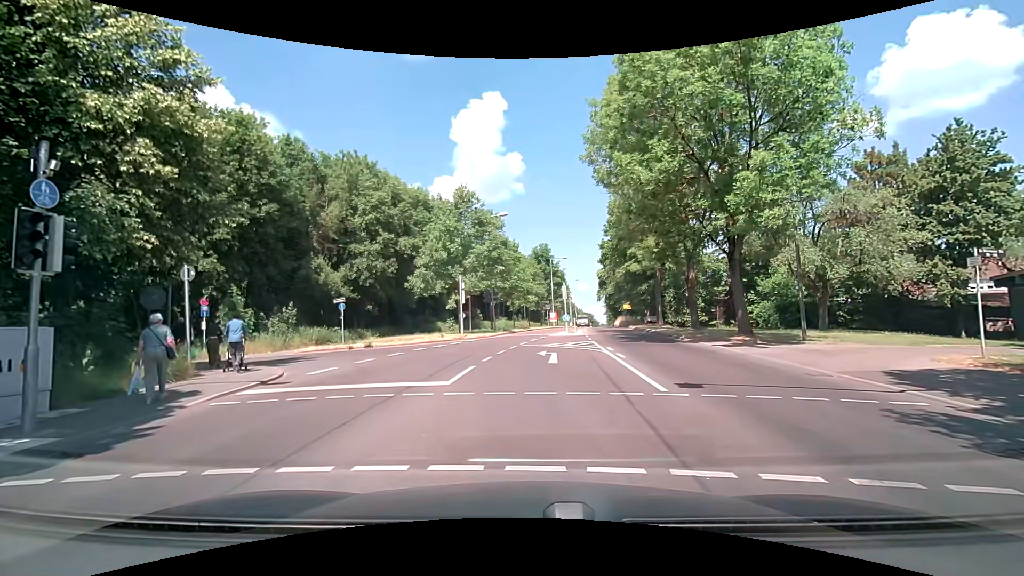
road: tertiary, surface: asphalt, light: Day
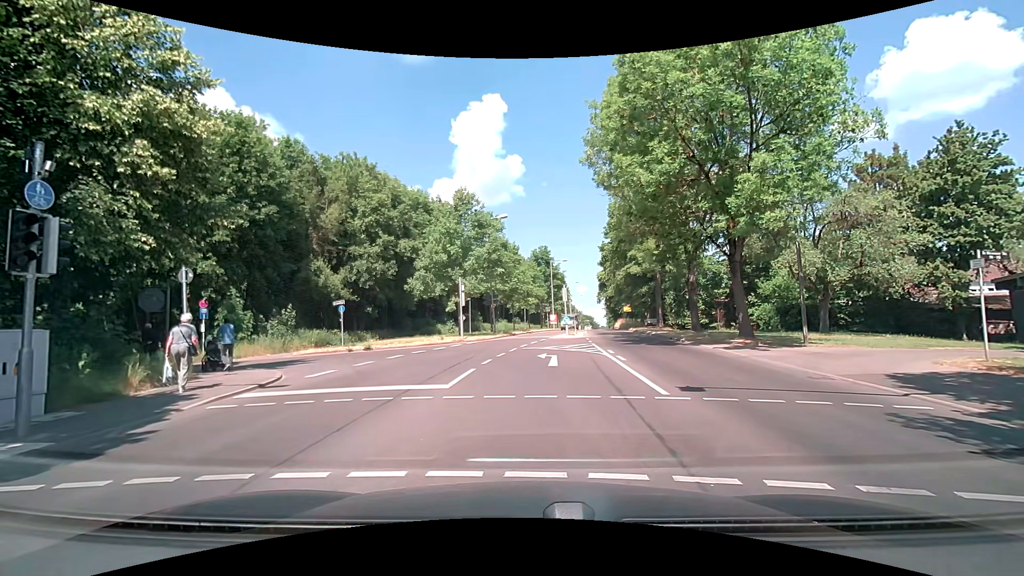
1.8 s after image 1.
(0.0, +0.2) m; 0°
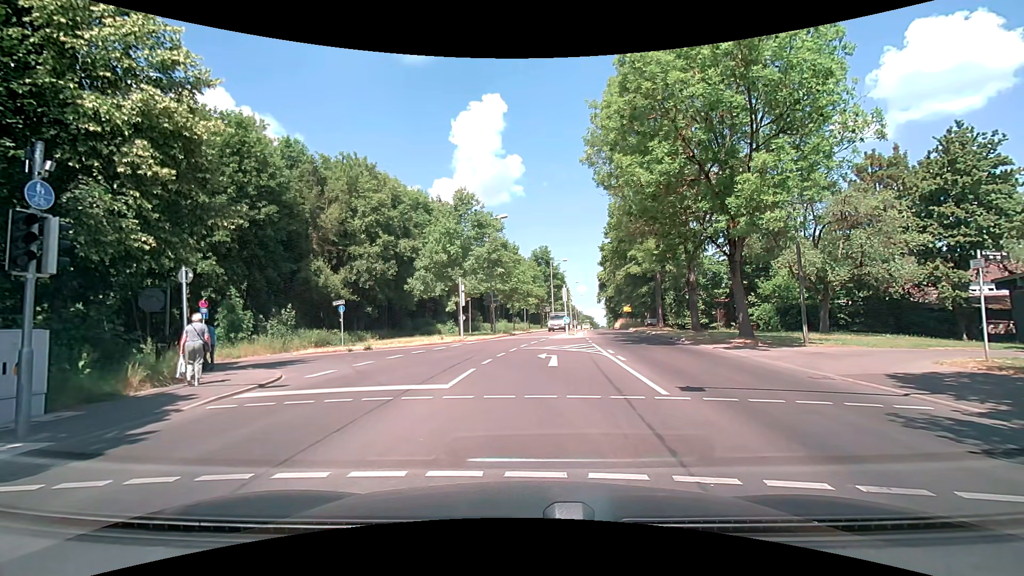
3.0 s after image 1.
(0.0, 0.0) m; 0°
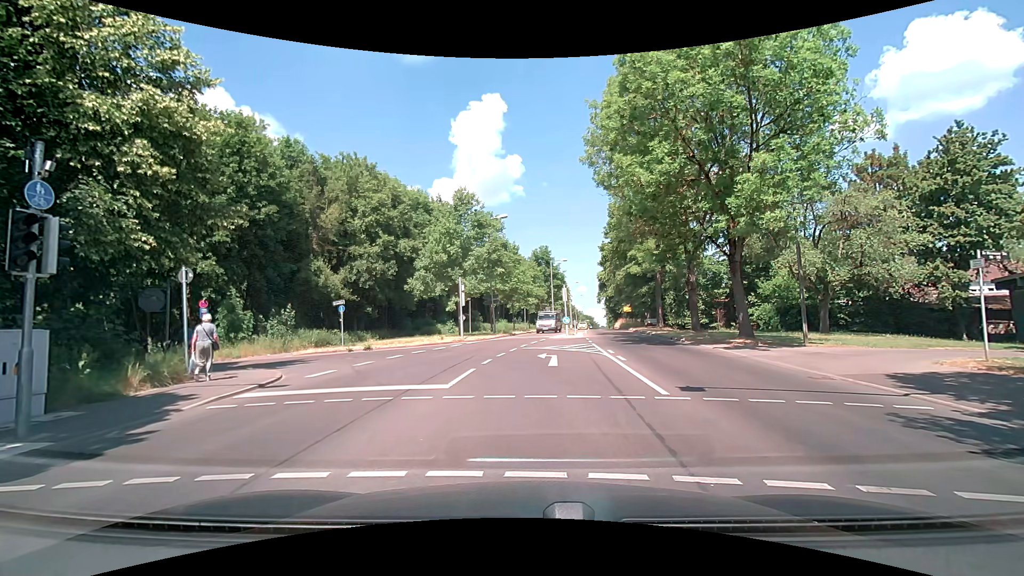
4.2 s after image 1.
(0.0, 0.0) m; 0°
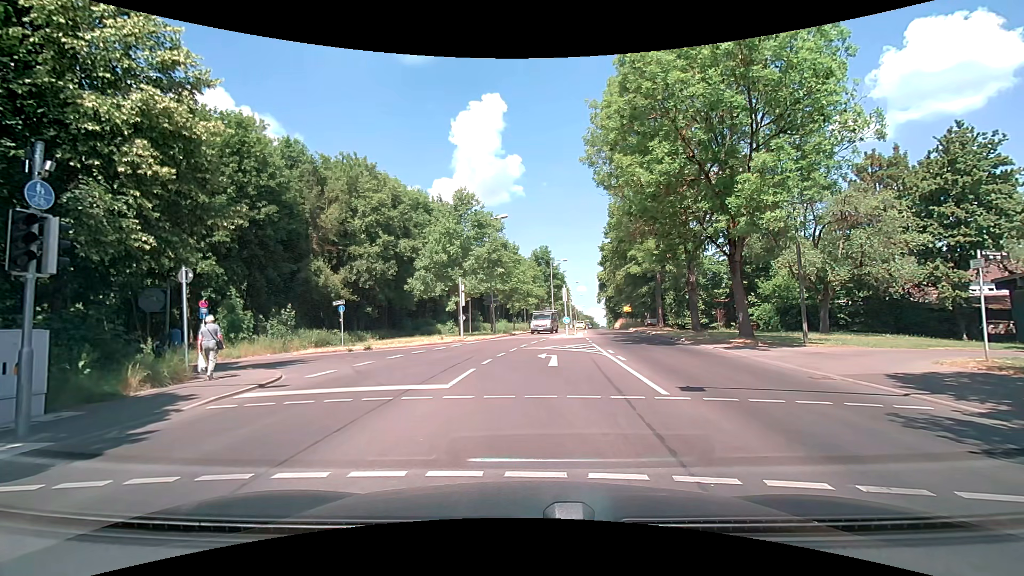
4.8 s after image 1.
(0.0, 0.0) m; 0°
(0, +10) (-1, +20) (-8, +26) (-18, +28) (-28, +29) (-38, +31) (-48, +32) (-58, +33) (-68, +35) (-77, +39) m
